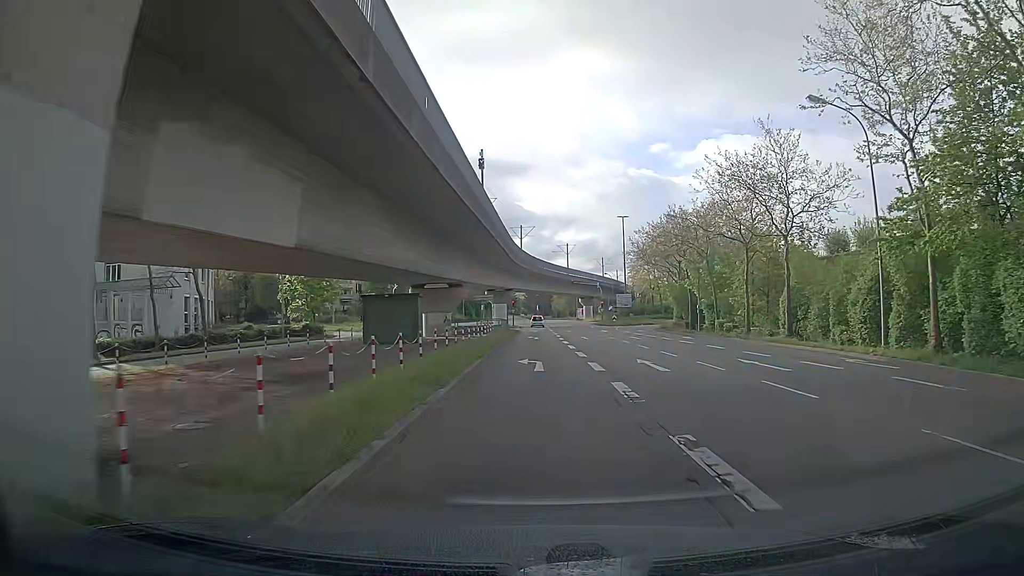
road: tertiary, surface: asphalt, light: Day
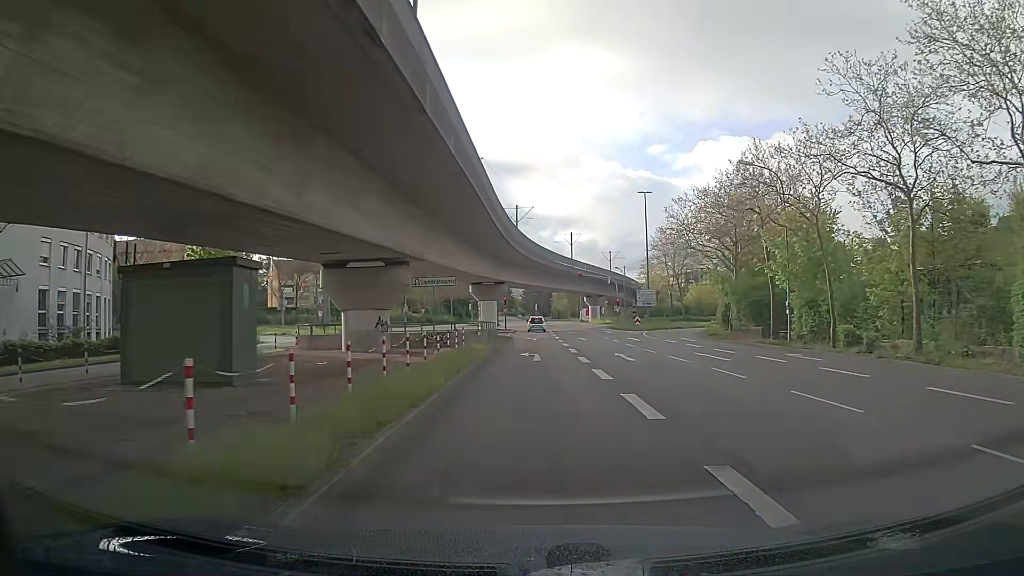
(+0.1, +19.3) m; +1°
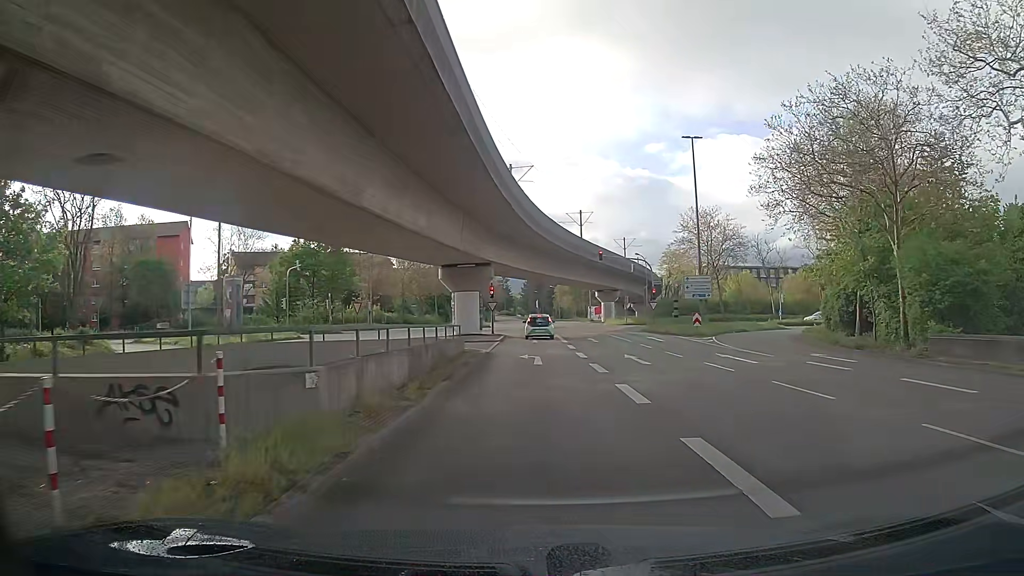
(-0.3, +22.5) m; -1°
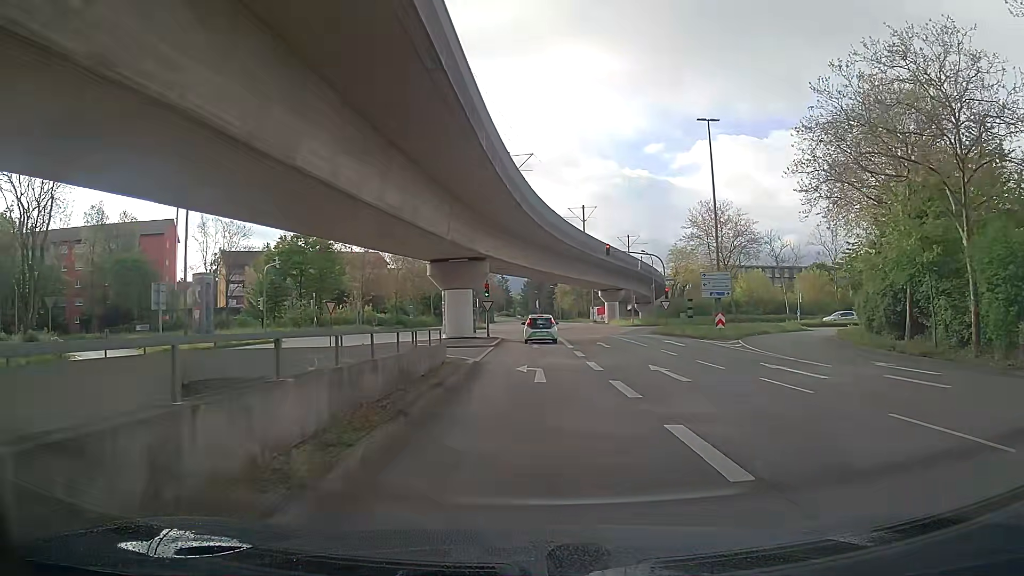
(0.0, +4.9) m; 0°
